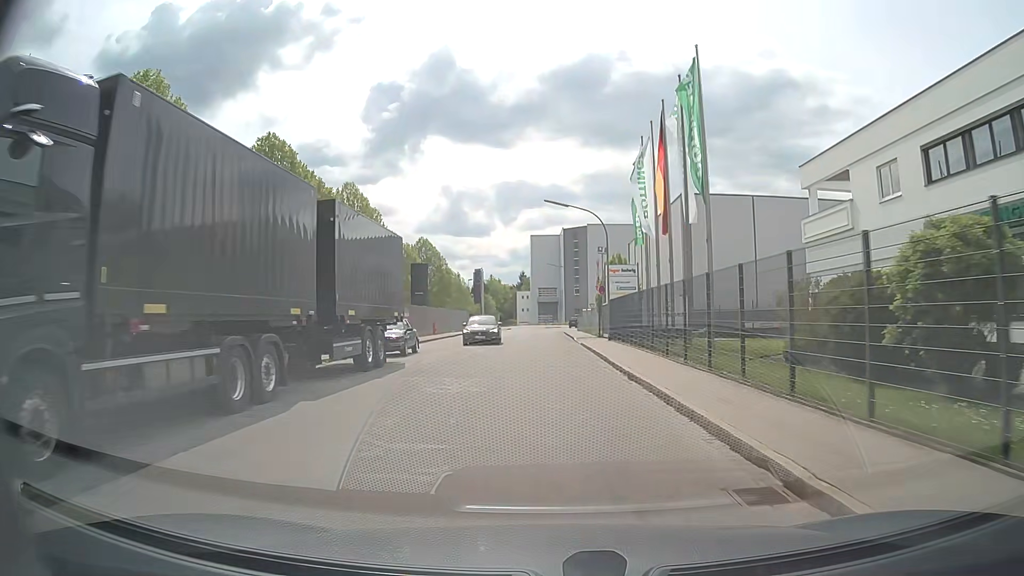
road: residential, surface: asphalt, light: Day
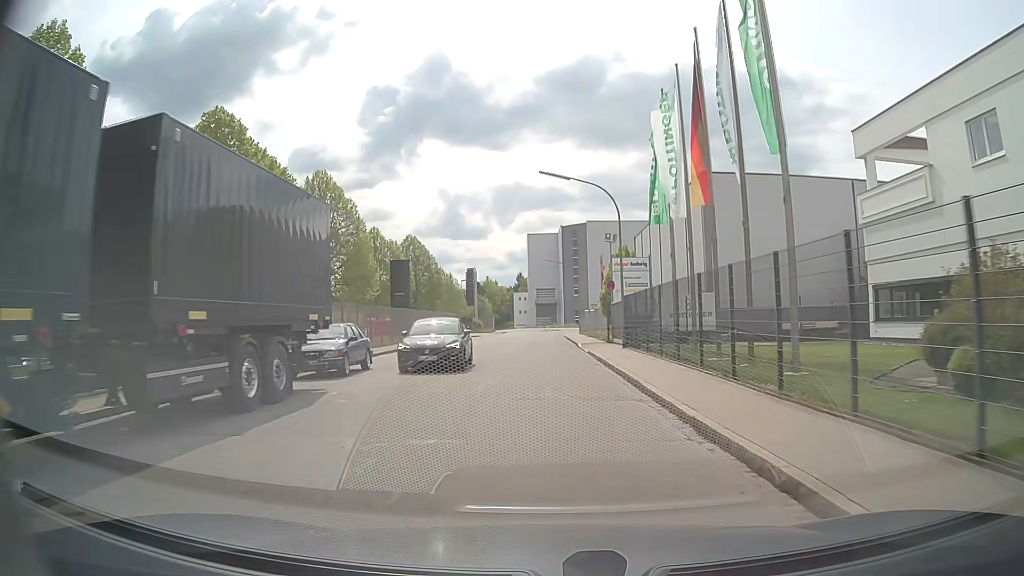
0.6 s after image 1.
(0.0, +7.3) m; 0°
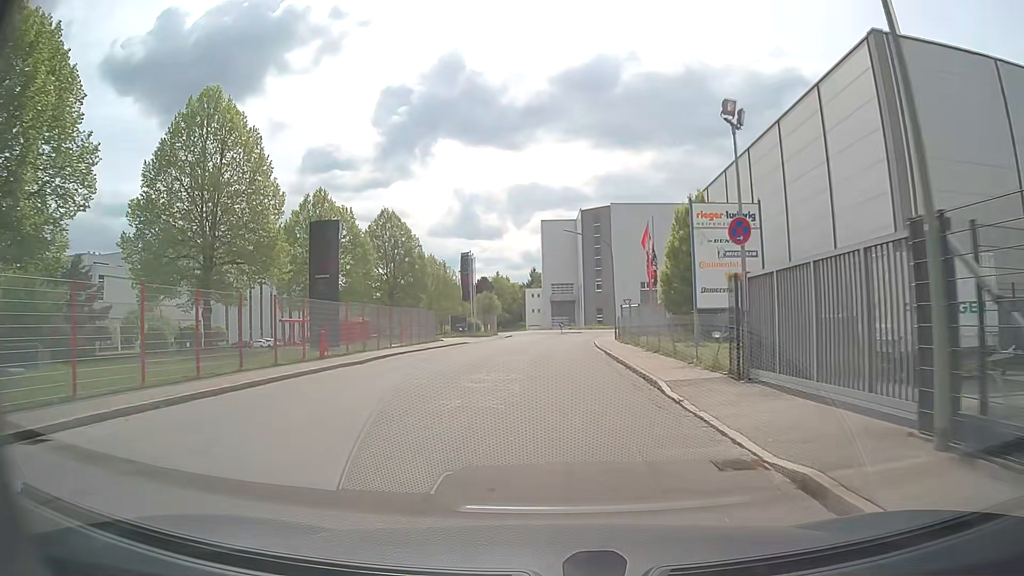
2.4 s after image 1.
(-0.3, +22.1) m; -2°
